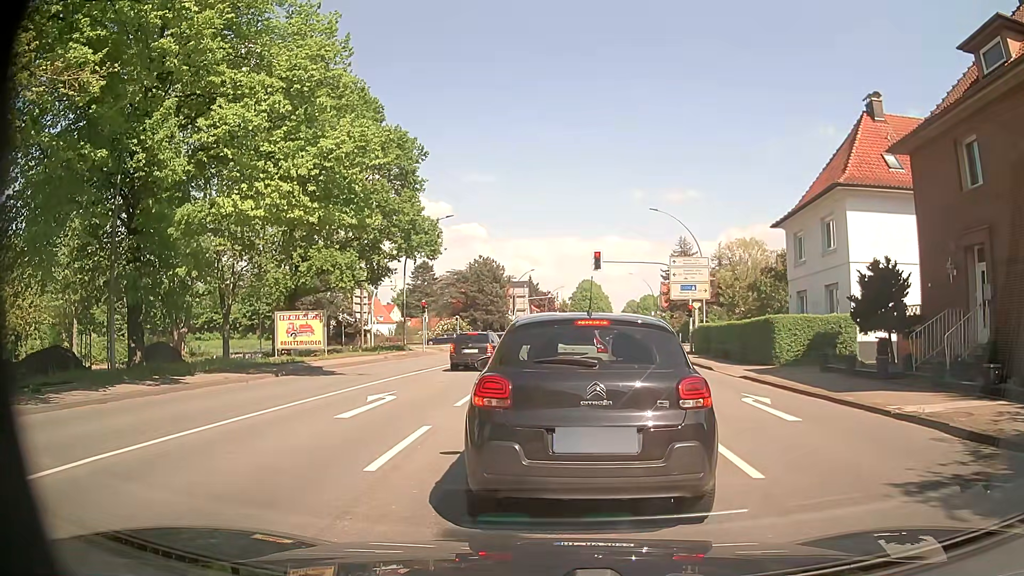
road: primary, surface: asphalt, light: Day
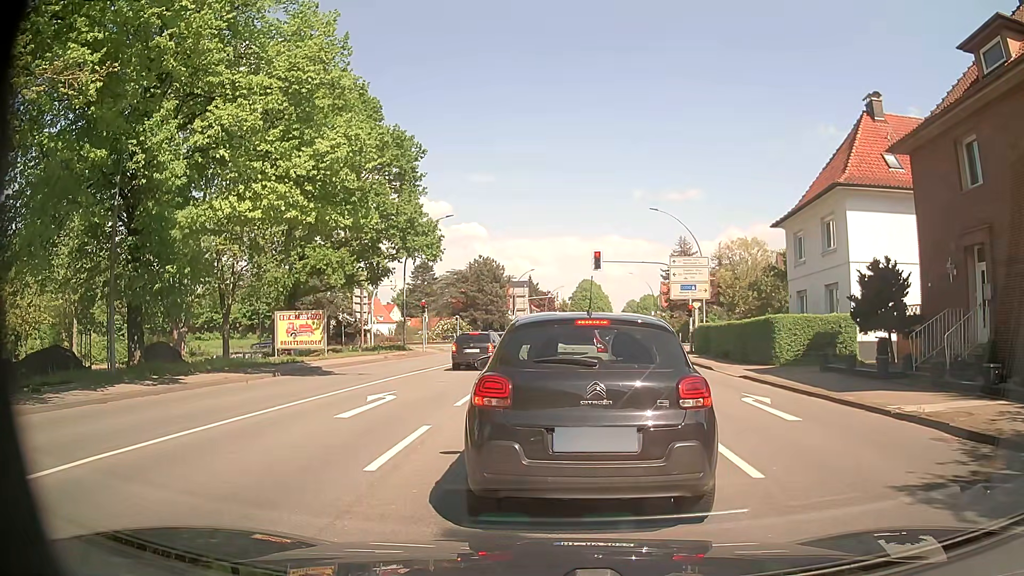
(0.0, 0.0) m; 0°
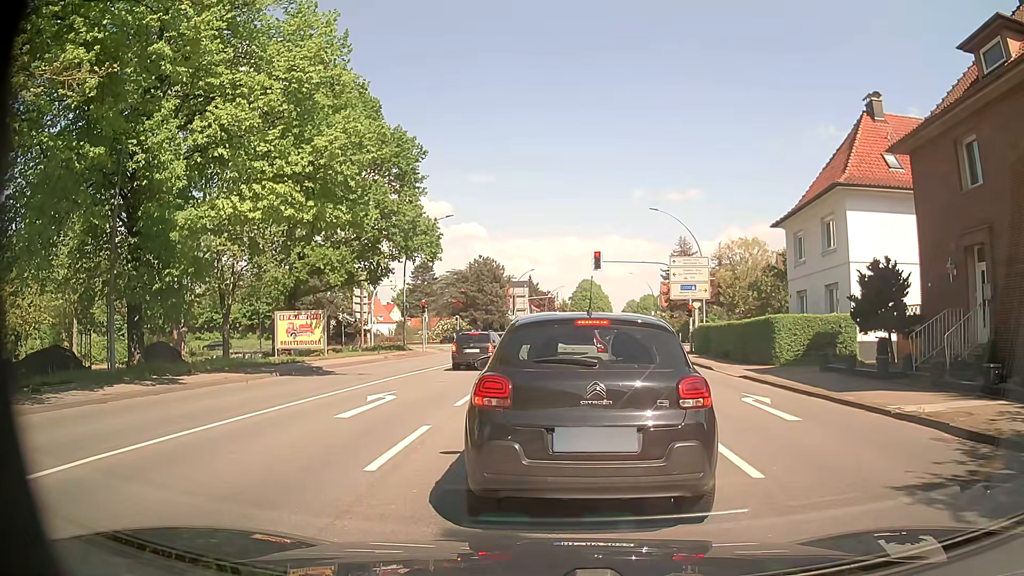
(0.0, 0.0) m; 0°
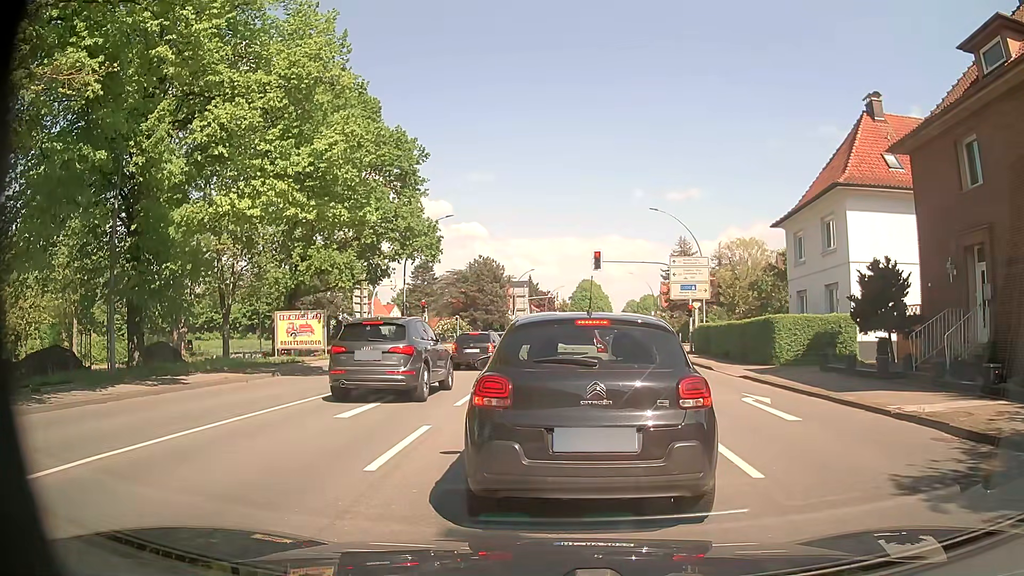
(0.0, 0.0) m; 0°
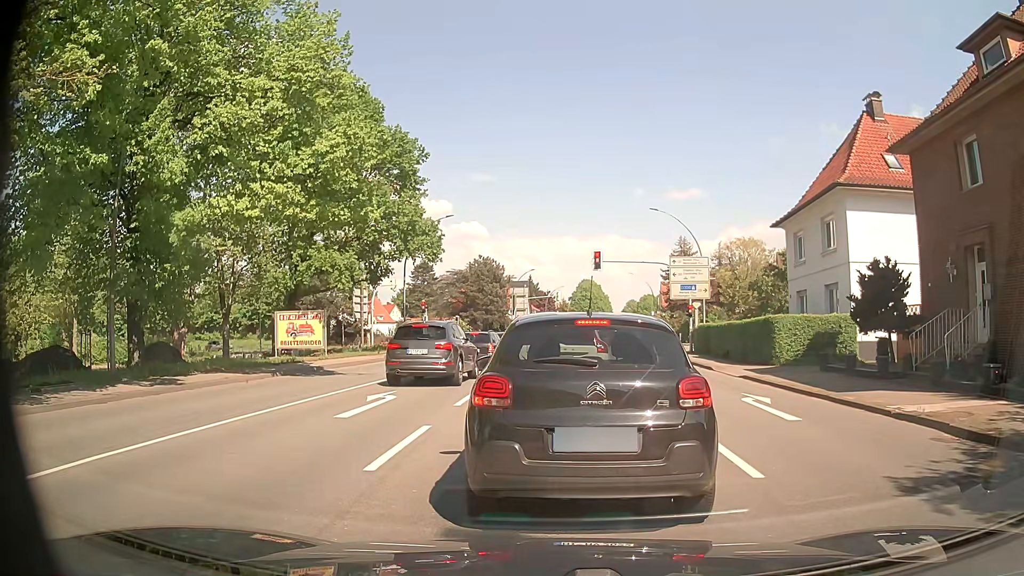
(0.0, 0.0) m; 0°
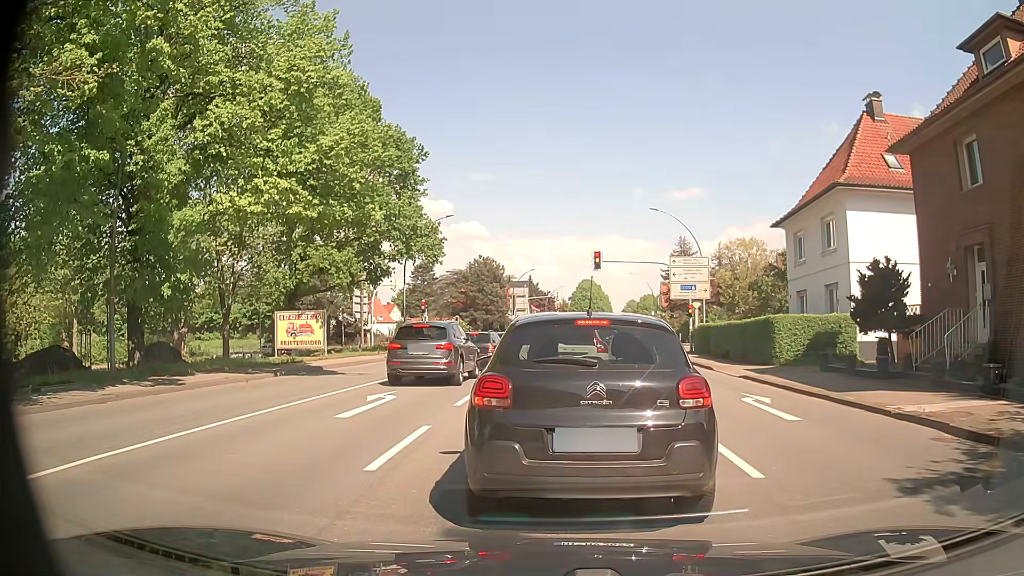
(0.0, 0.0) m; 0°
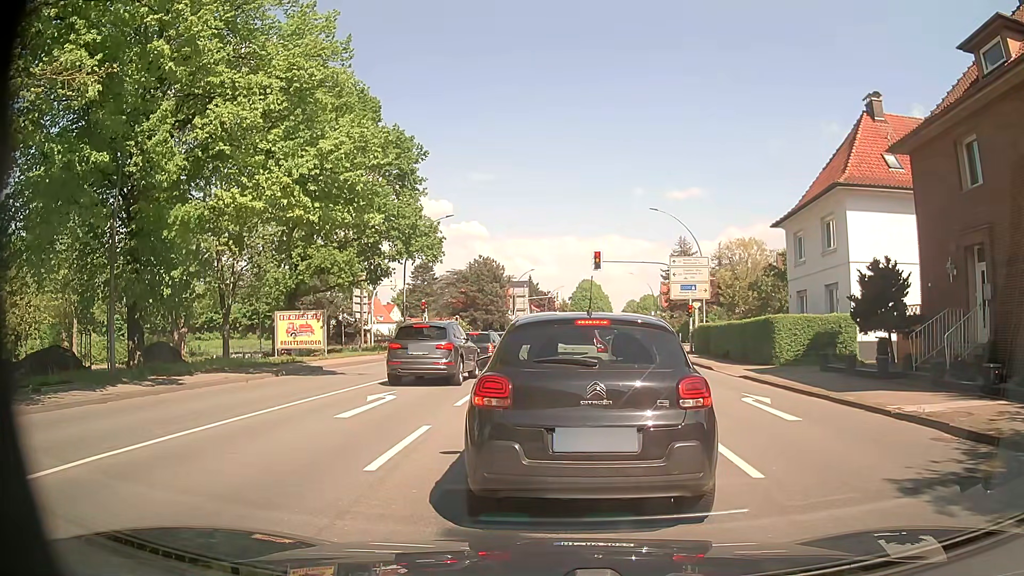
(0.0, 0.0) m; 0°
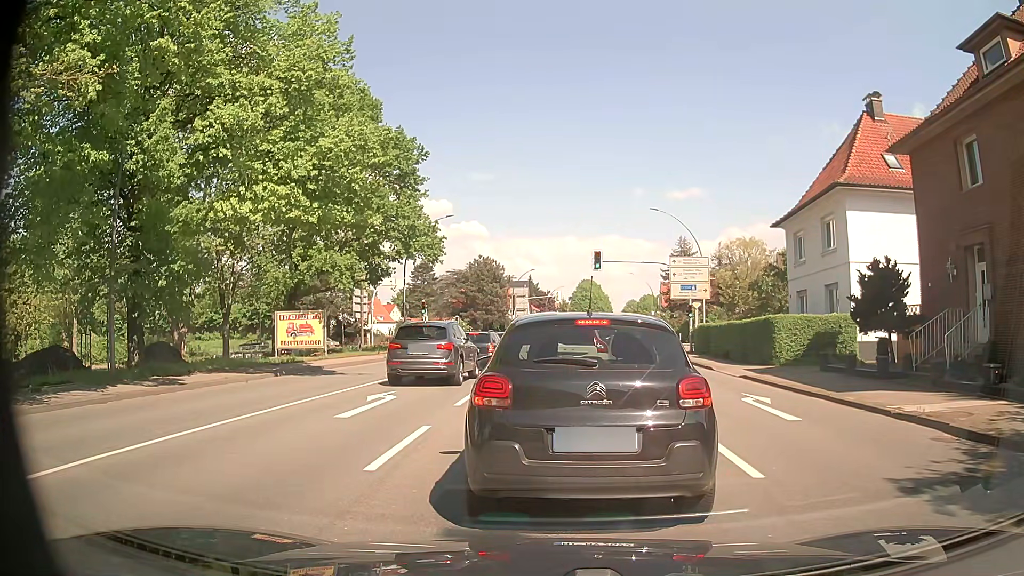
(0.0, 0.0) m; 0°
(0, +10) (+1, +20) (+2, +30) (+3, +40) (+4, +50) (+6, +60) (+8, +69) (+10, +79) (+12, +89) (+13, +99) m
